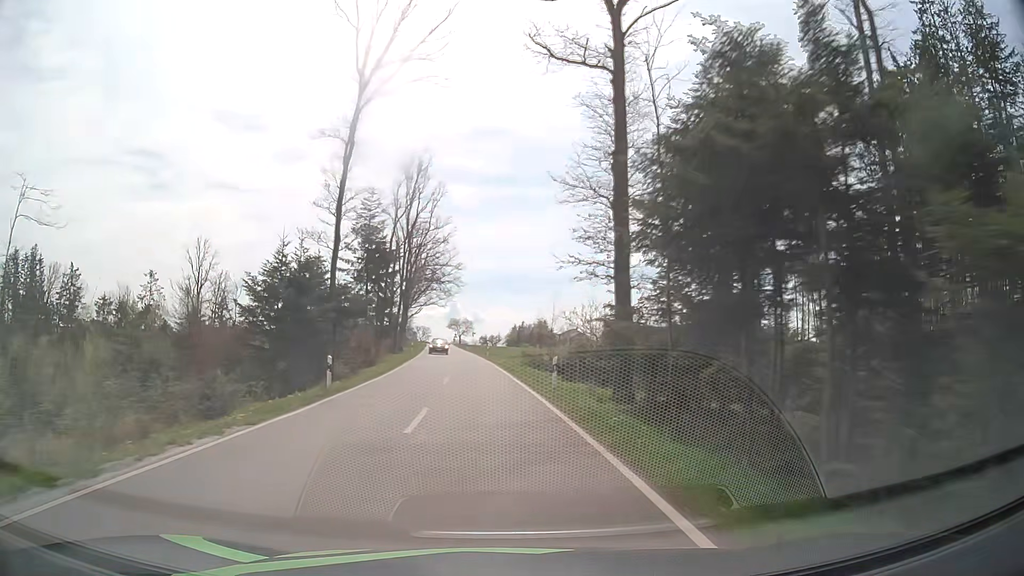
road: tertiary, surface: asphalt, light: Day
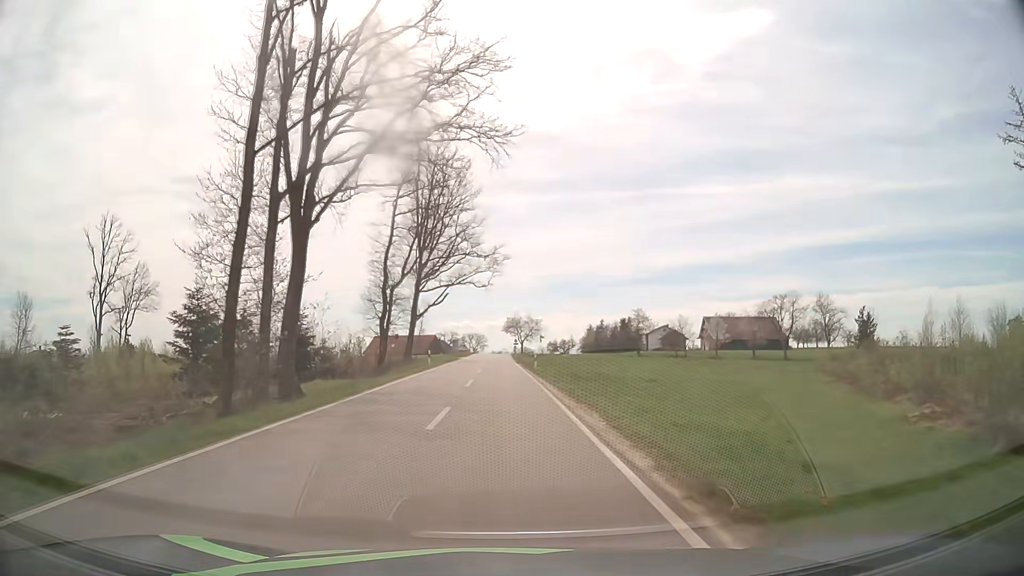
(-4.0, +59.8) m; -6°
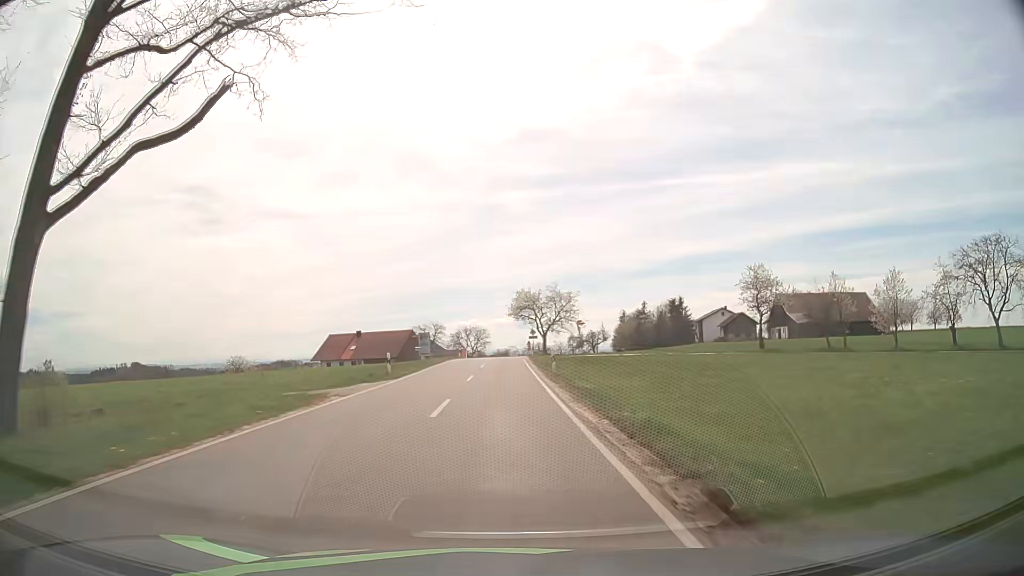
(-0.6, +58.8) m; -1°
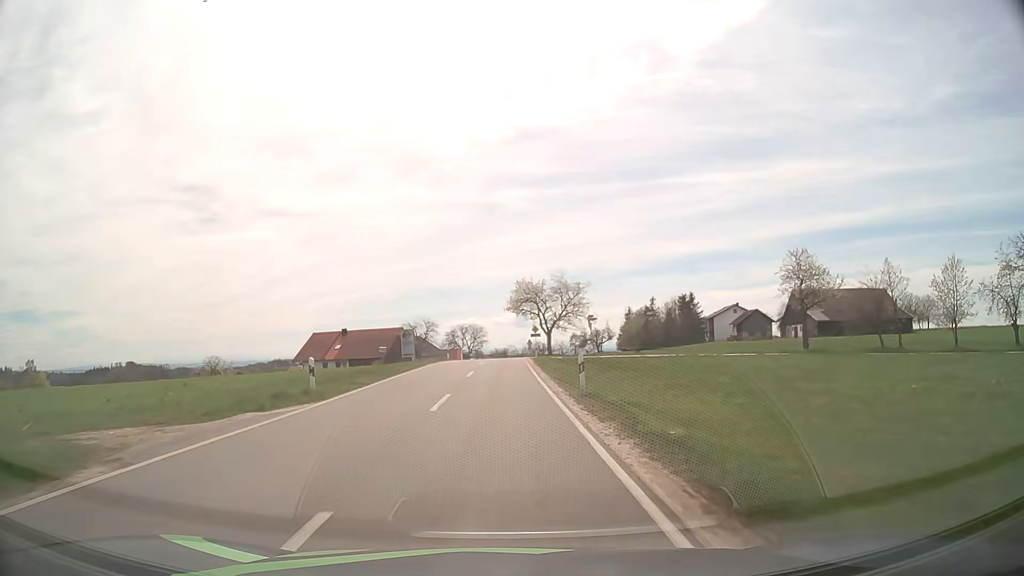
(0.0, +11.0) m; 0°
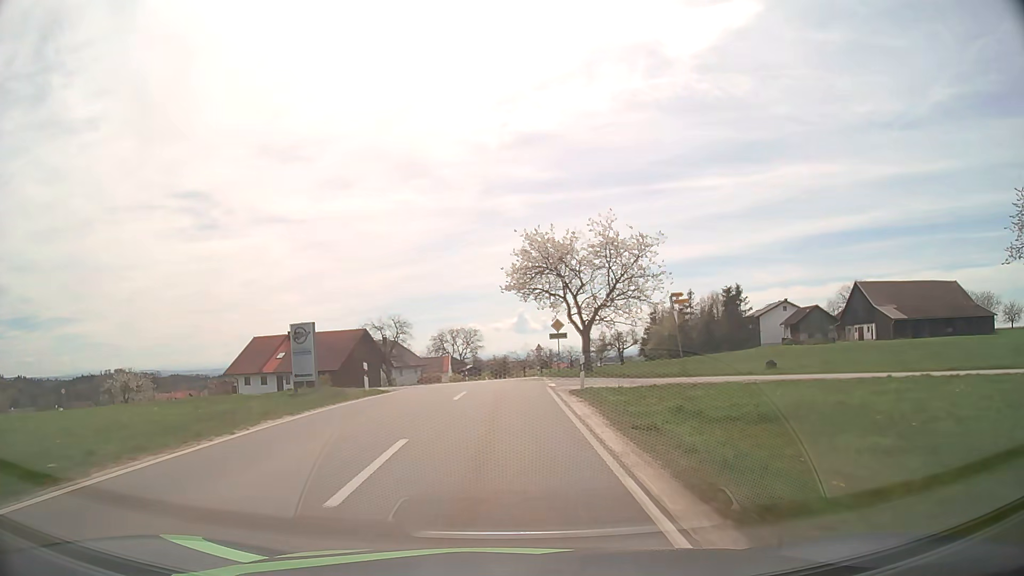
(0.0, +31.7) m; 0°
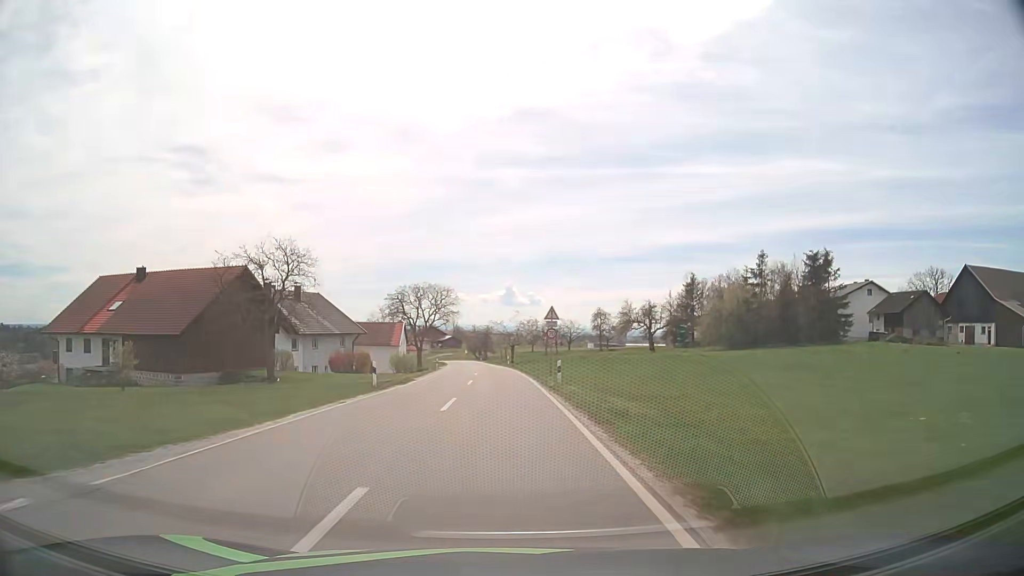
(+0.4, +39.1) m; +1°
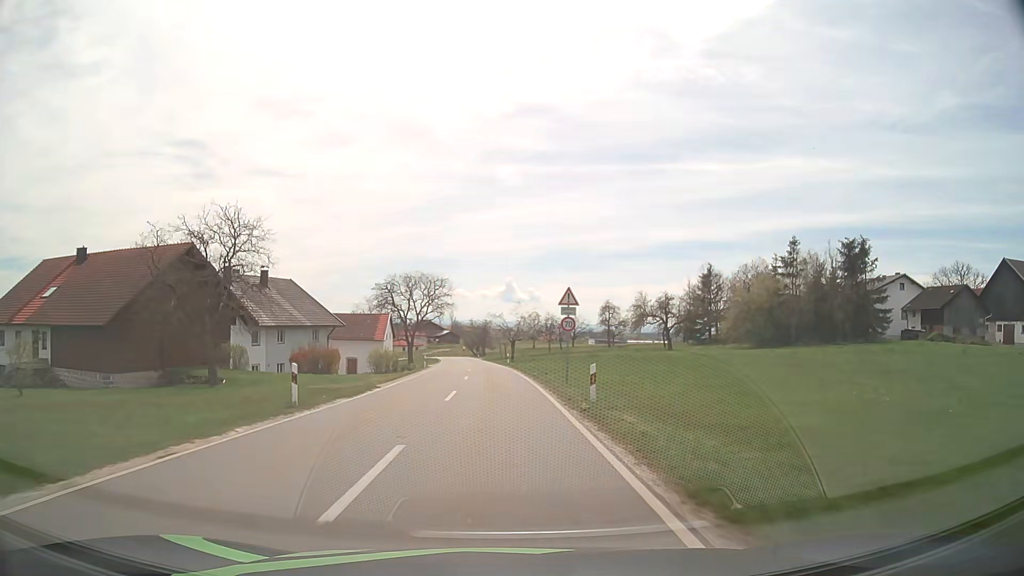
(0.0, +9.7) m; 0°
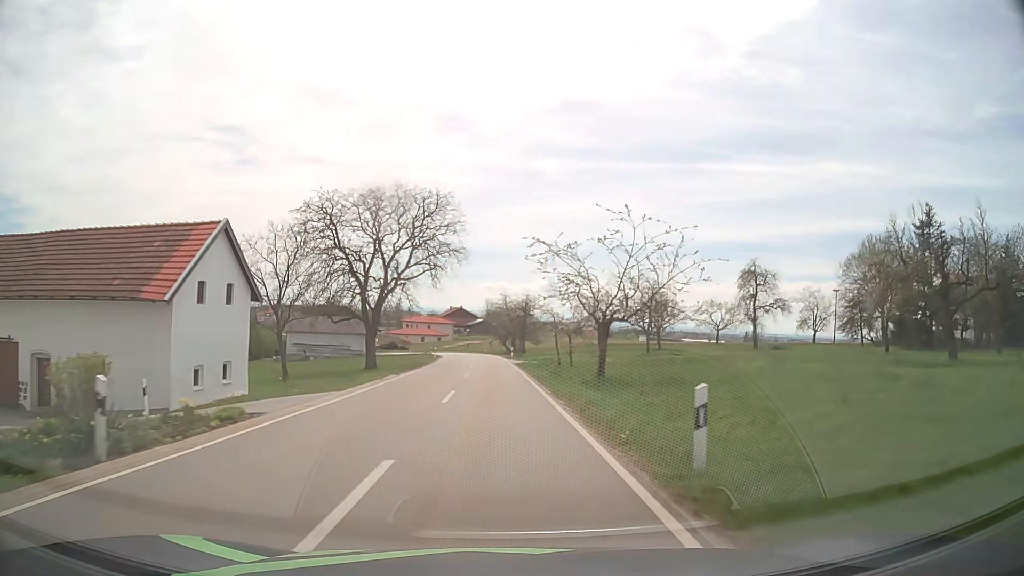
(-1.1, +49.8) m; -3°
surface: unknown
(0, +10) (0, +20) (0, +30) (-1, +40) (-1, +50) (-1, +60) (-2, +70) (-3, +80) (-5, +90) (-8, +99) m
